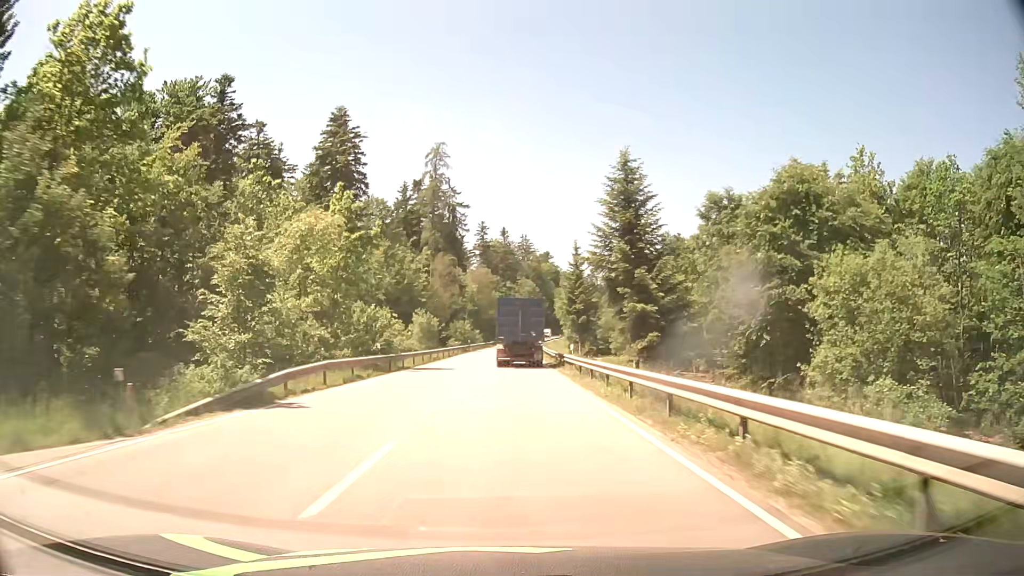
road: secondary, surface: asphalt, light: Day
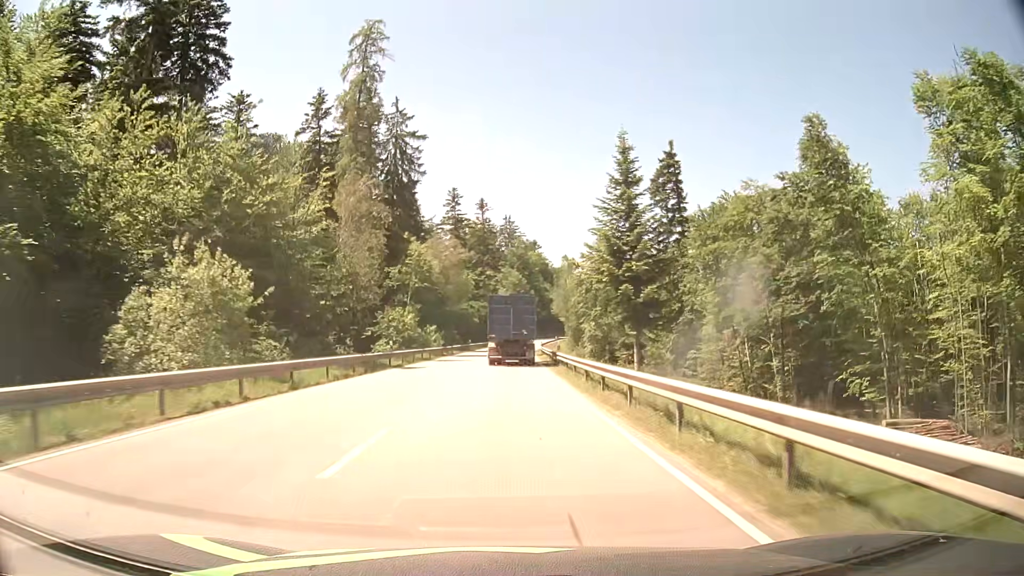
(+0.3, +46.4) m; +1°
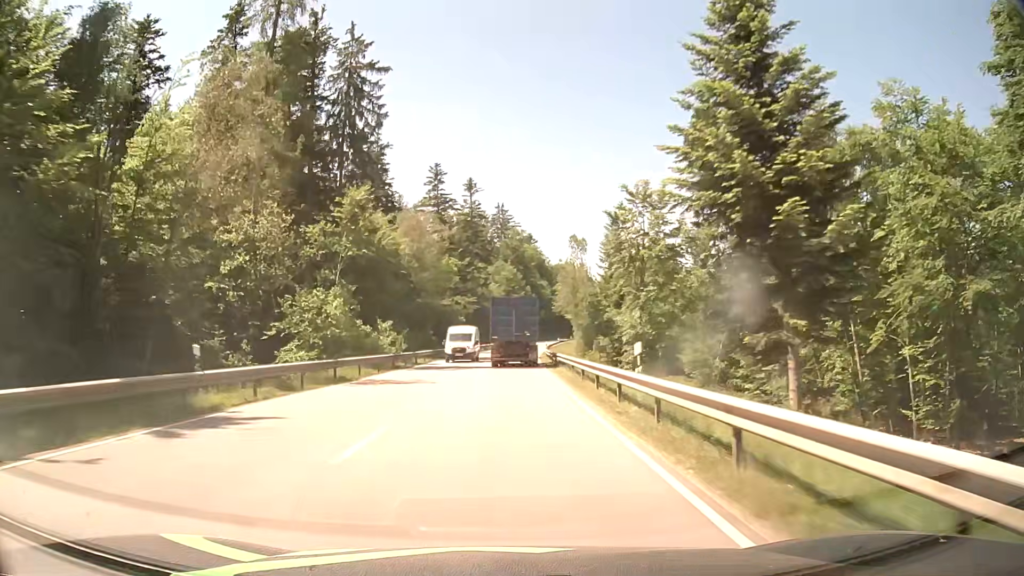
(+0.1, +23.0) m; 0°
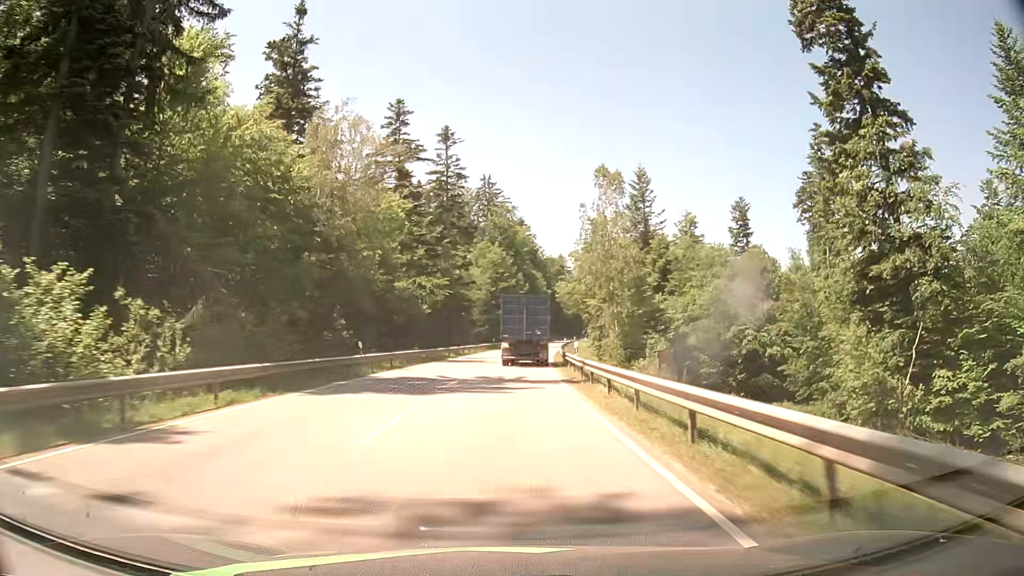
(+0.3, +34.4) m; +1°
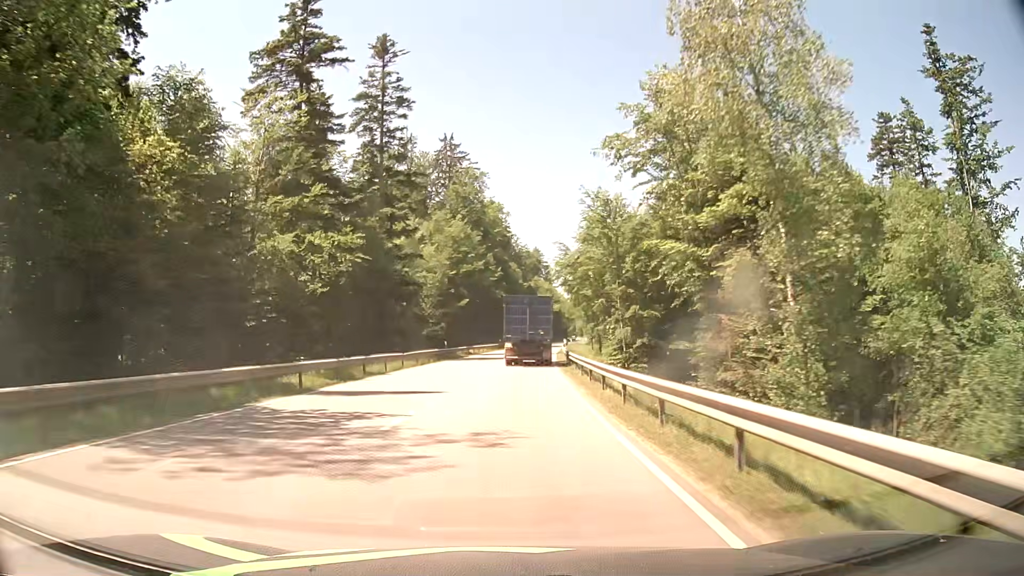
(+0.8, +34.1) m; +3°
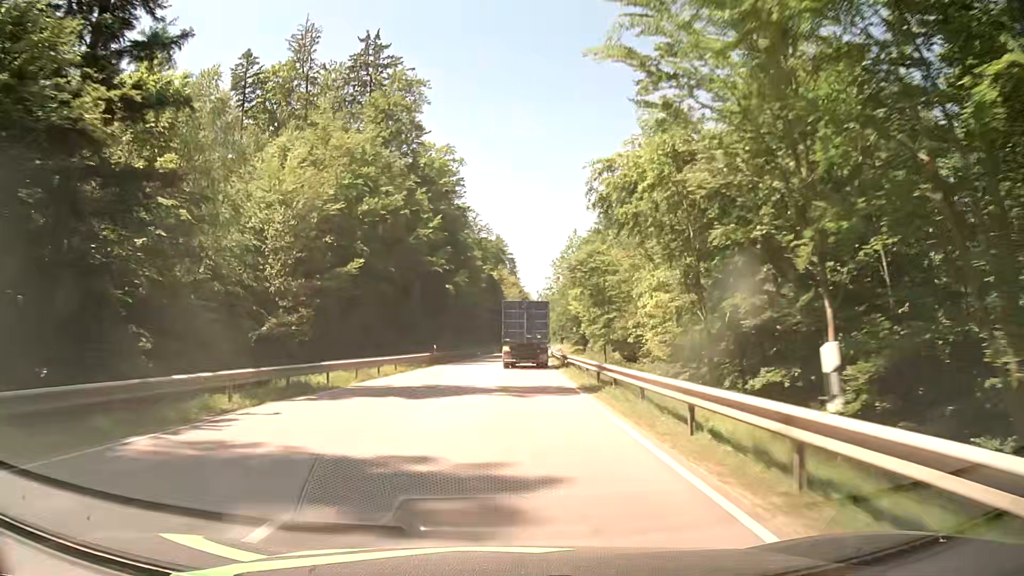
(+1.3, +45.5) m; +3°
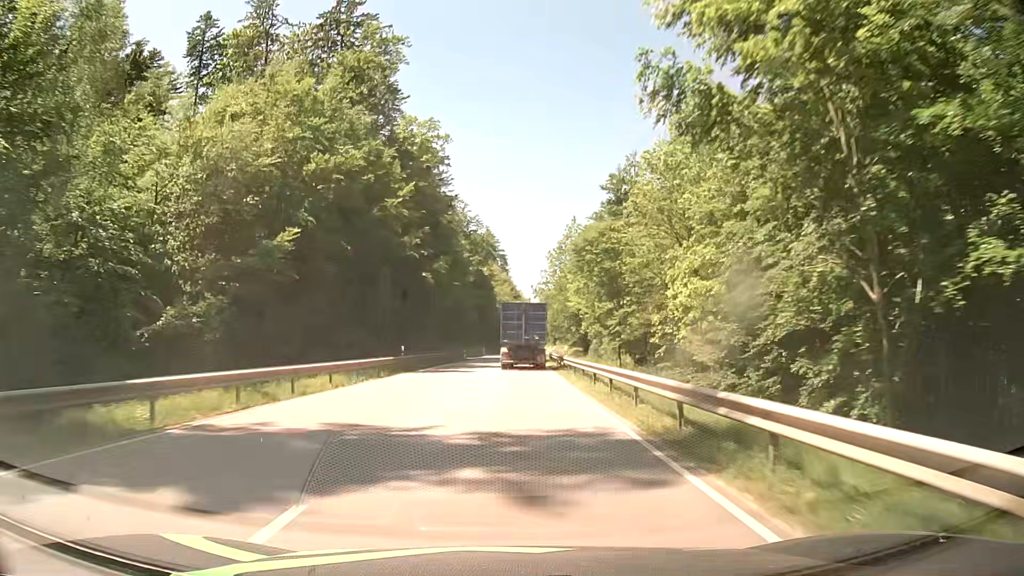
(+0.1, +11.5) m; +1°
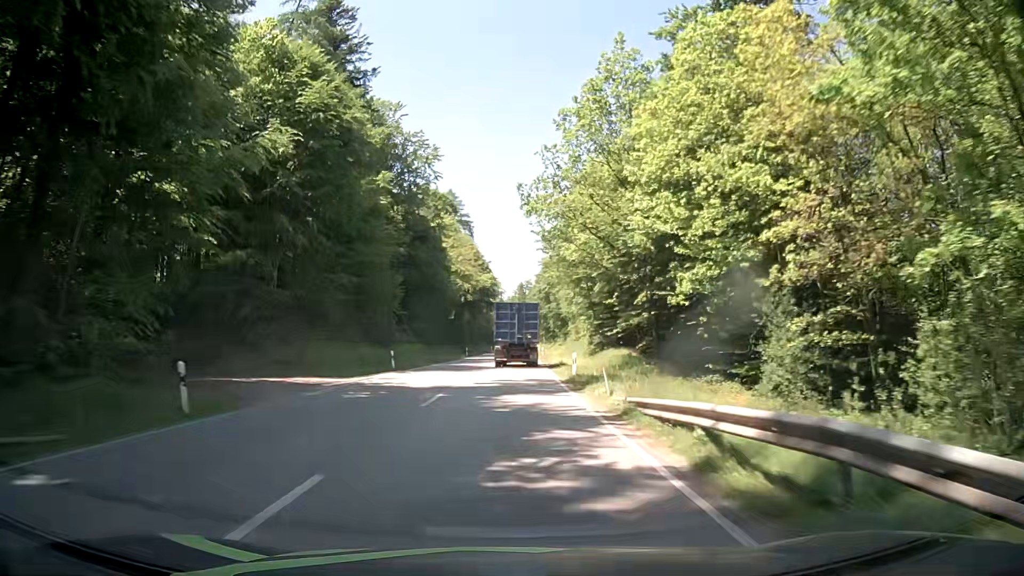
(+1.6, +58.4) m; +3°
(0, +10) (0, +20) (0, +30) (0, +40) (+1, +50) (+1, +60) (+1, +70) (+2, +80) (+2, +90) (+3, +100) m
